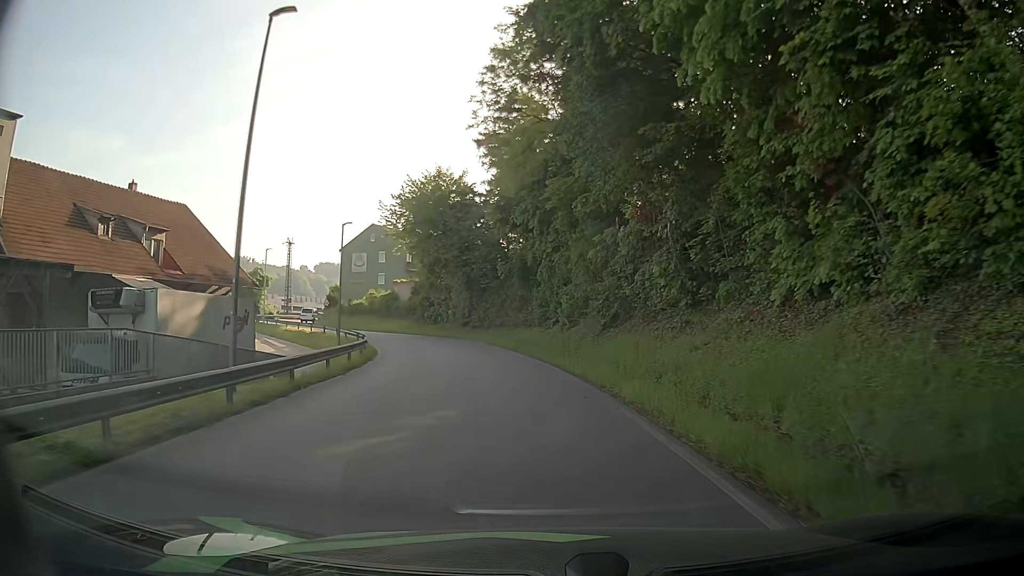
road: residential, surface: asphalt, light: Day
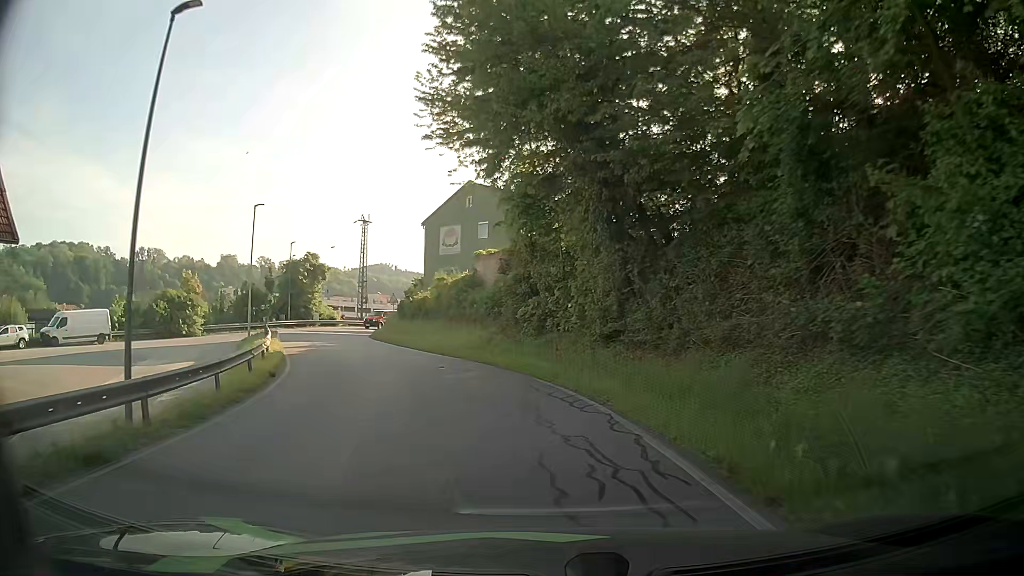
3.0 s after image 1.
(-3.2, +31.1) m; -13°
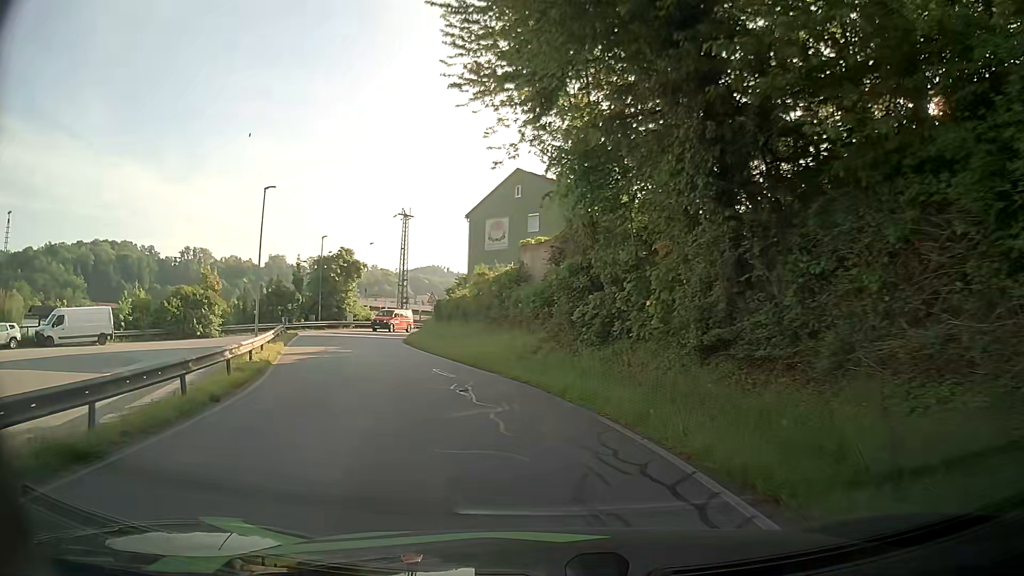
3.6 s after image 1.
(-0.1, +5.8) m; -4°
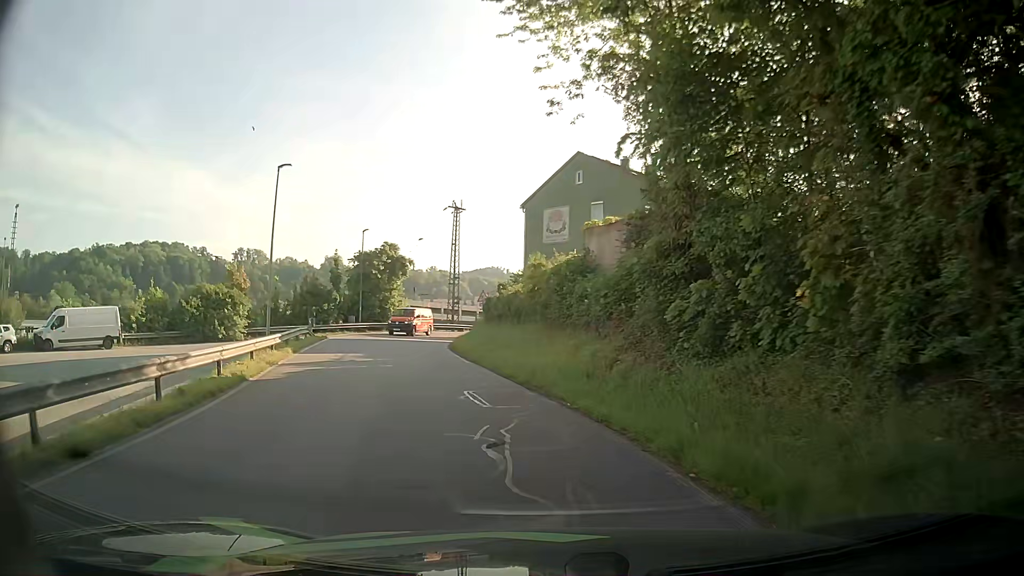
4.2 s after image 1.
(-0.3, +5.6) m; -6°
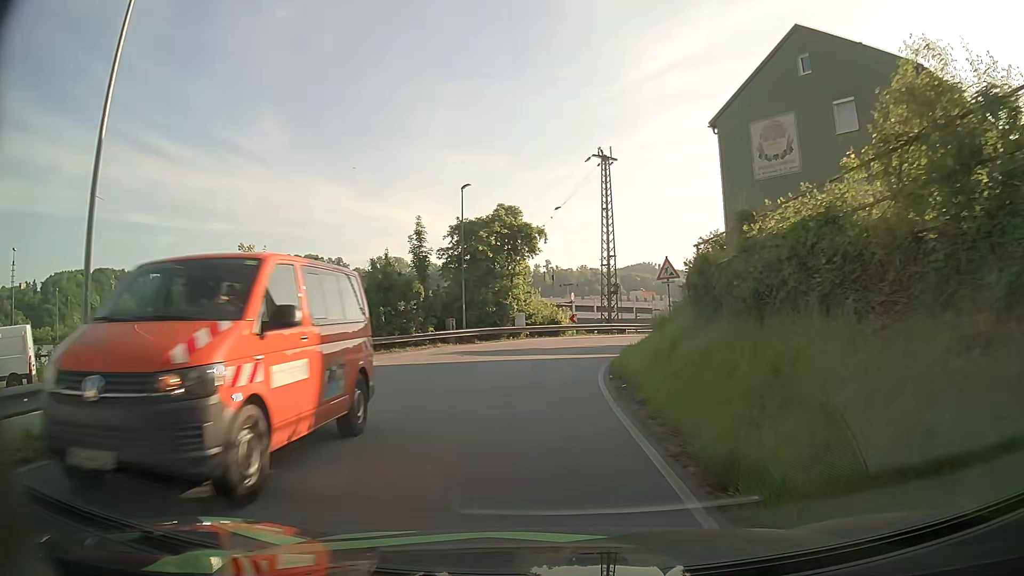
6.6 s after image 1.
(-2.4, +19.6) m; -12°
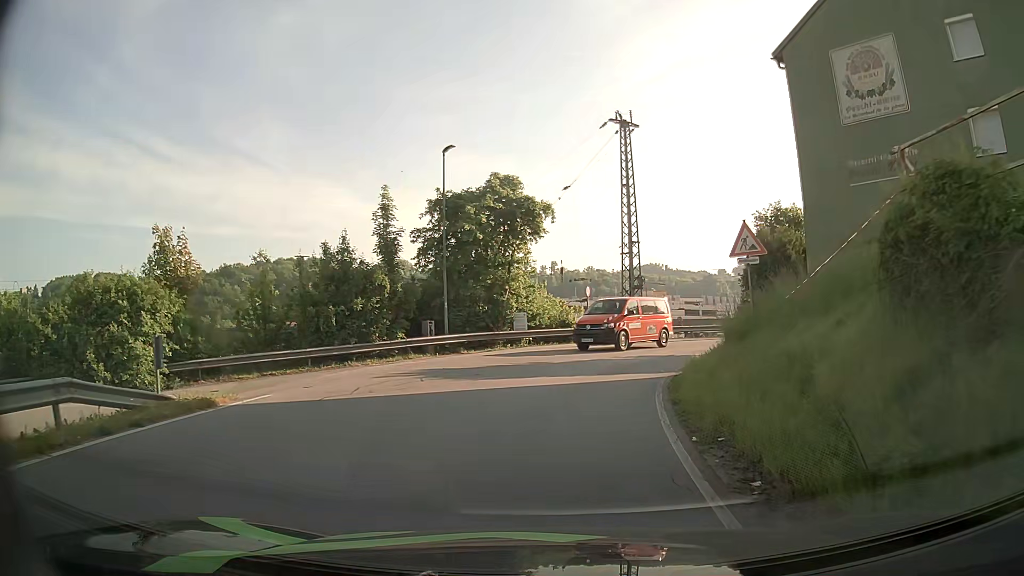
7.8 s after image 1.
(-0.1, +8.4) m; -1°
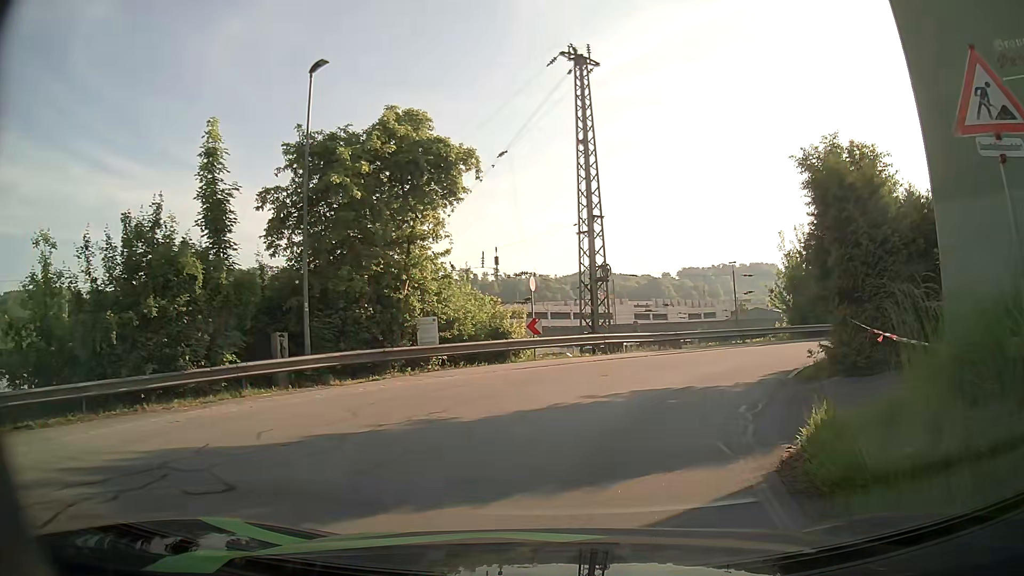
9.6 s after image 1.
(+0.3, +10.1) m; +5°
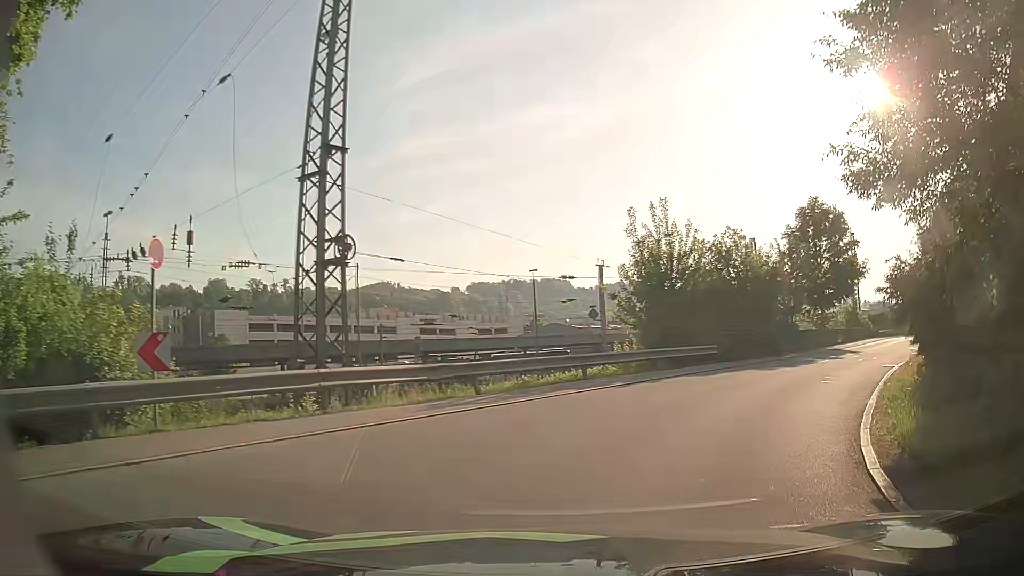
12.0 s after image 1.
(+1.4, +11.8) m; +16°
(+2, +10) (+7, +18) (+13, +26) (+20, +34) (+26, +42) (+32, +49) (+39, +57) (+46, +64) (+56, +67) (+65, +64) m
